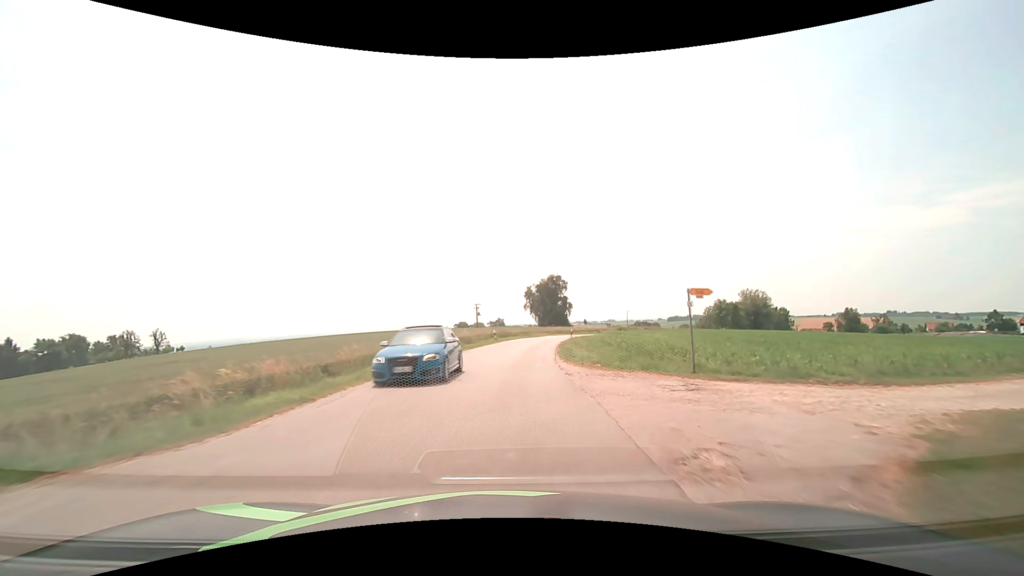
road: tertiary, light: Day
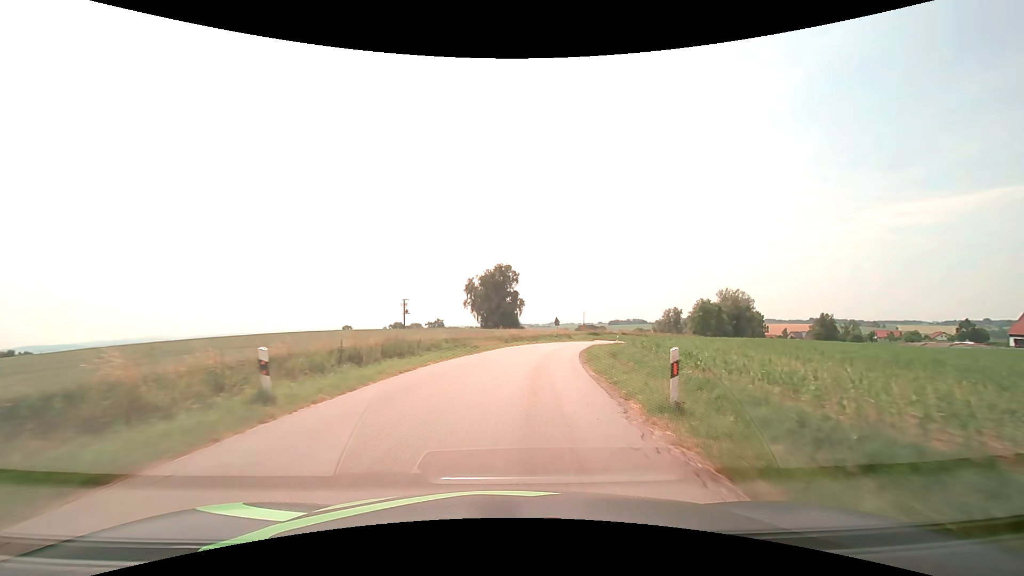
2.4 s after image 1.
(+2.0, +36.3) m; +7°
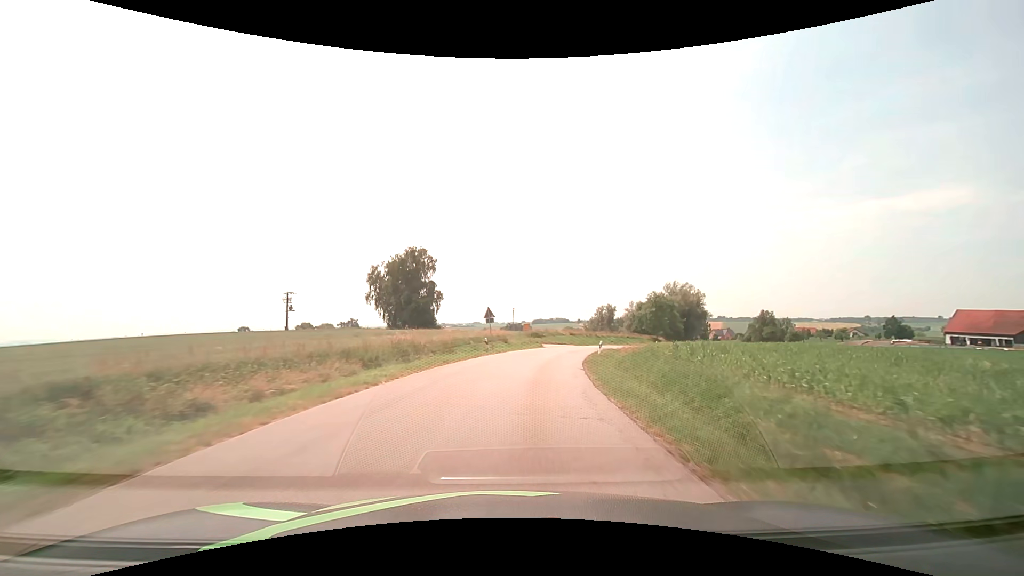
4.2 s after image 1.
(+1.9, +27.3) m; +9°
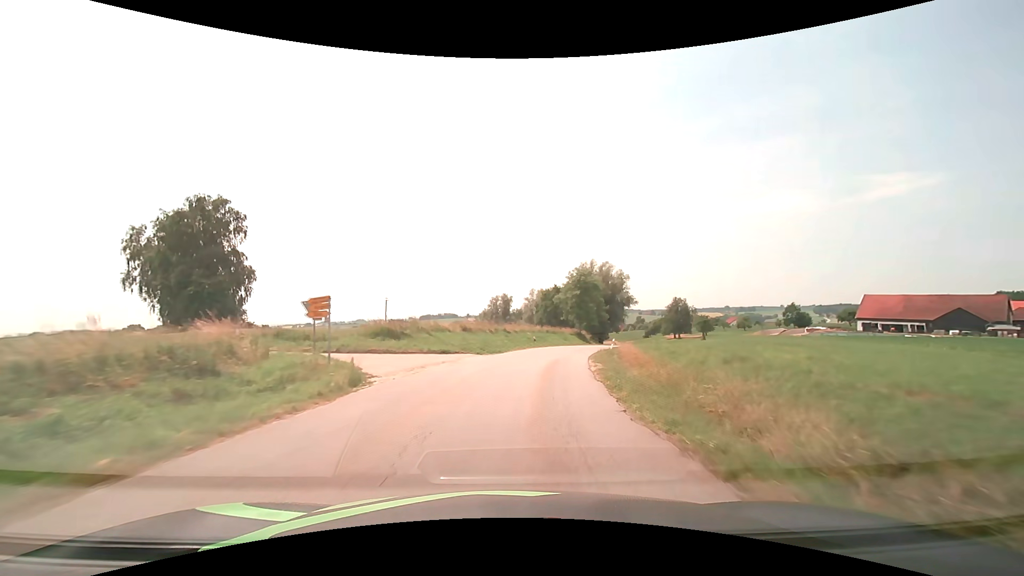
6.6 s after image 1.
(+4.0, +36.5) m; +12°
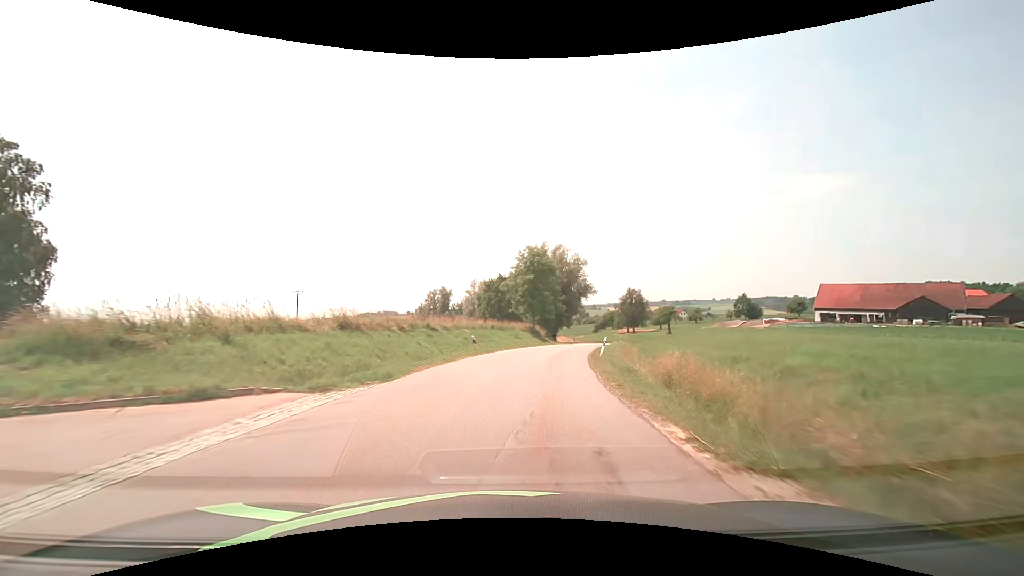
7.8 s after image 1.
(+1.1, +18.4) m; +7°
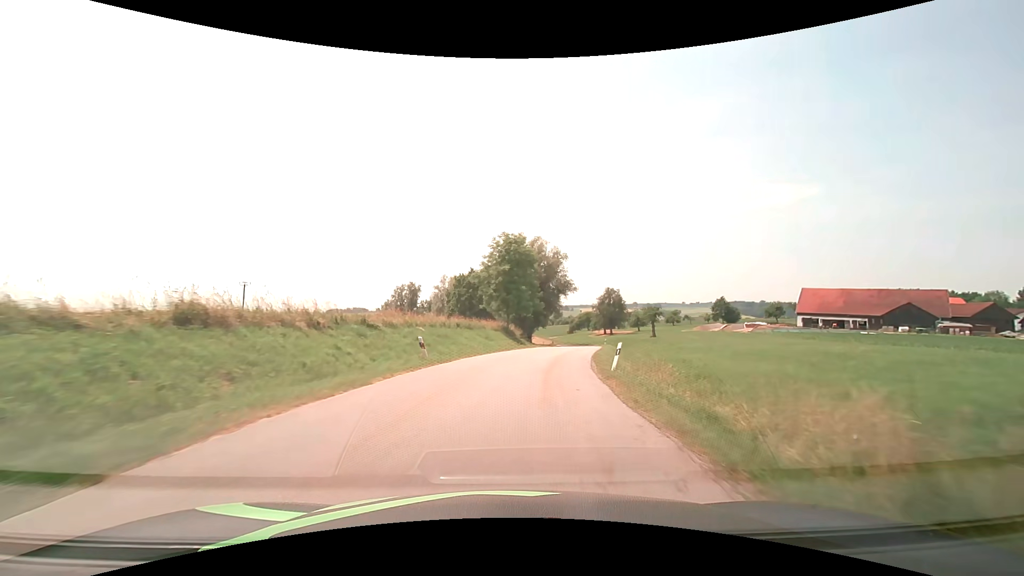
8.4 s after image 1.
(+0.2, +9.3) m; +3°
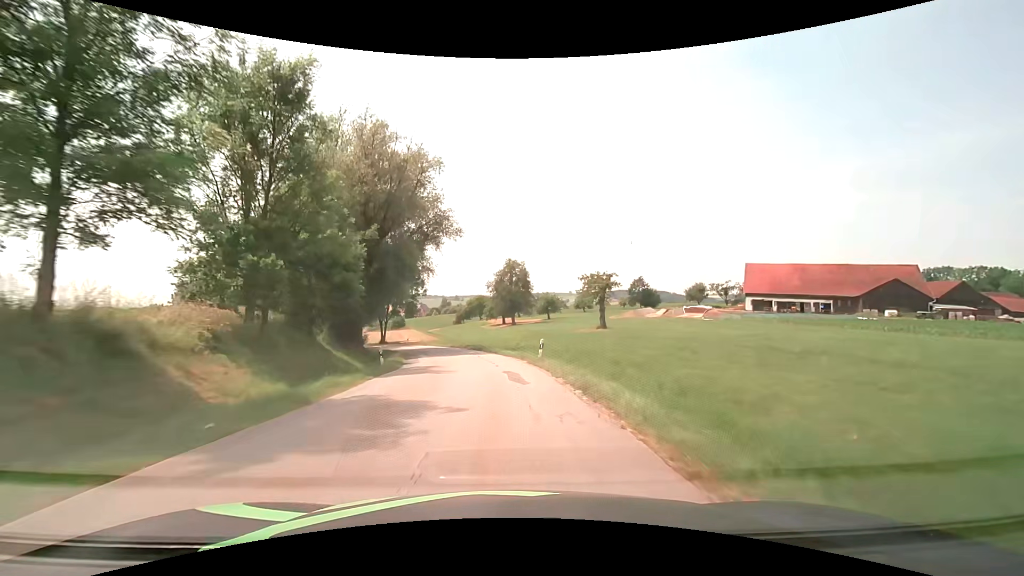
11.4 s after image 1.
(+6.7, +45.6) m; +13°
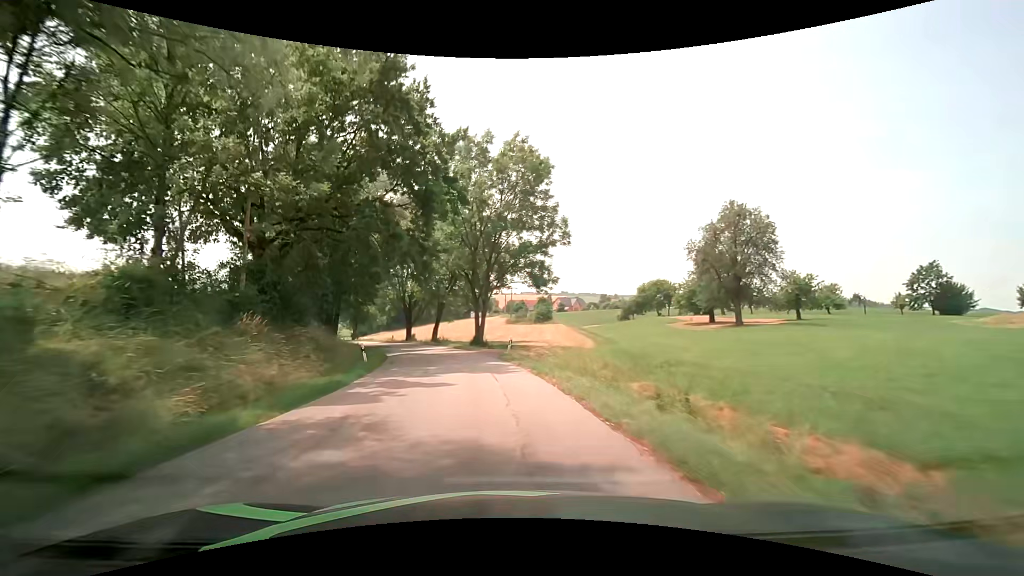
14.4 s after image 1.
(-5.3, +45.5) m; -17°
(0, +10) (-2, +20) (-4, +30) (-6, +39) (-9, +49) (-13, +58) (-17, +67) (-22, +76) (-27, +85) (-32, +93) m
